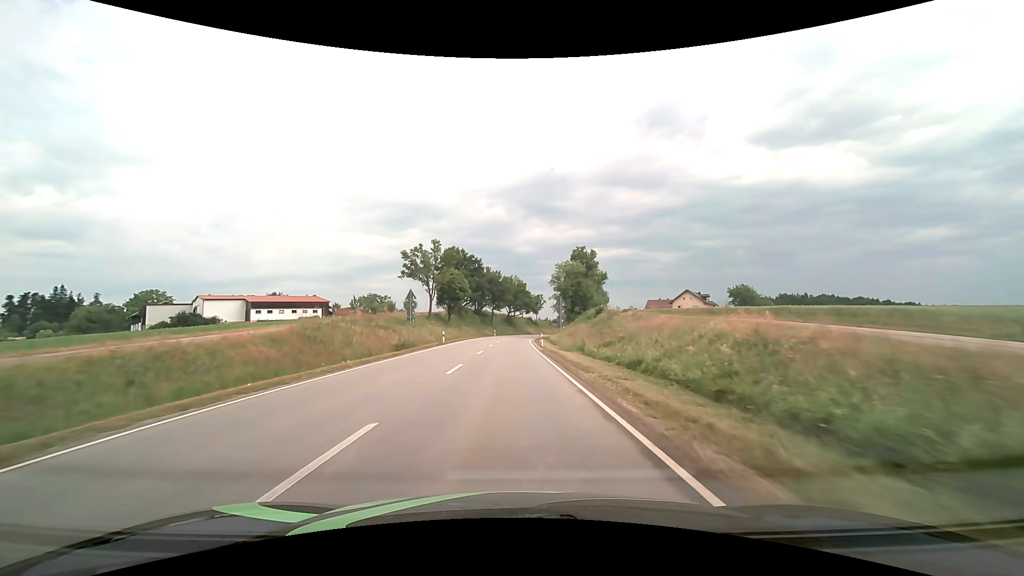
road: secondary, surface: asphalt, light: Day
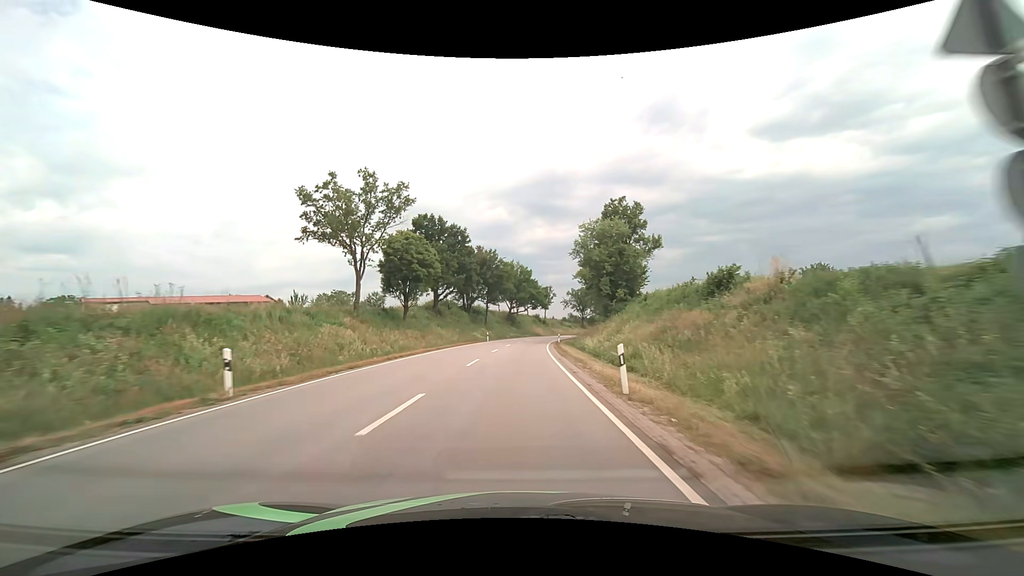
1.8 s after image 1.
(-0.1, +32.9) m; 0°
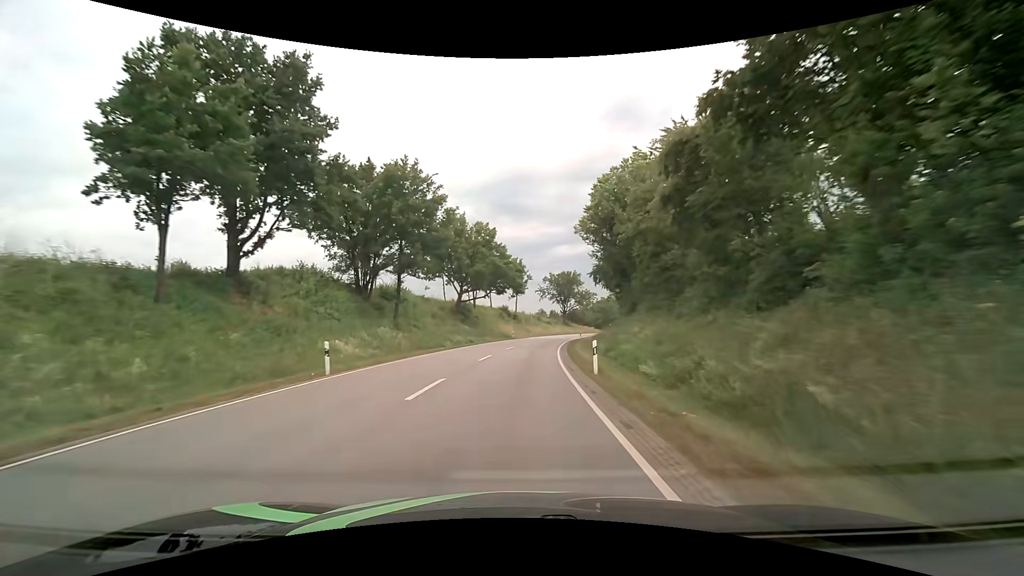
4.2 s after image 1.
(+1.1, +44.8) m; +4°
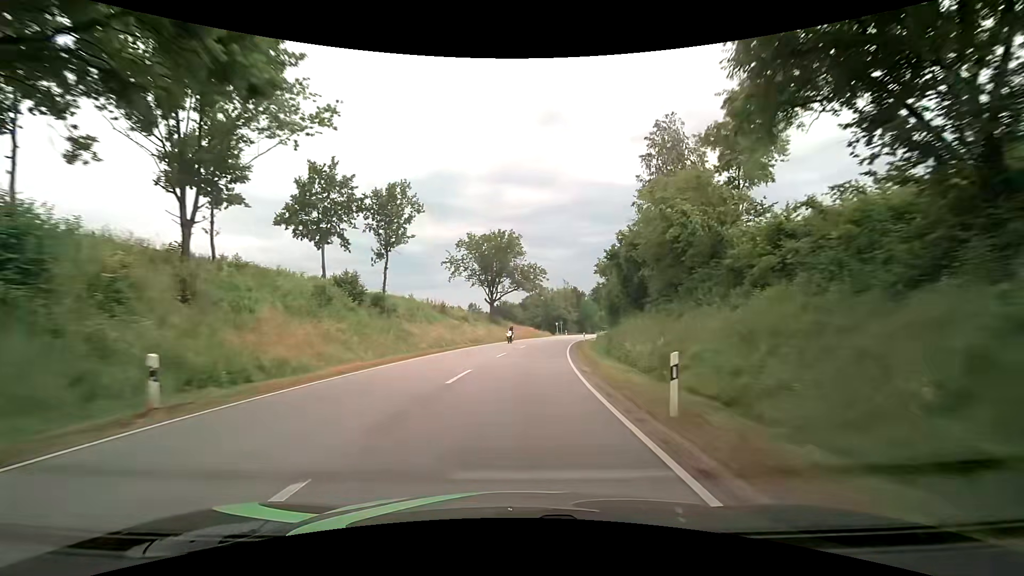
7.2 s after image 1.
(+3.7, +56.9) m; +9°
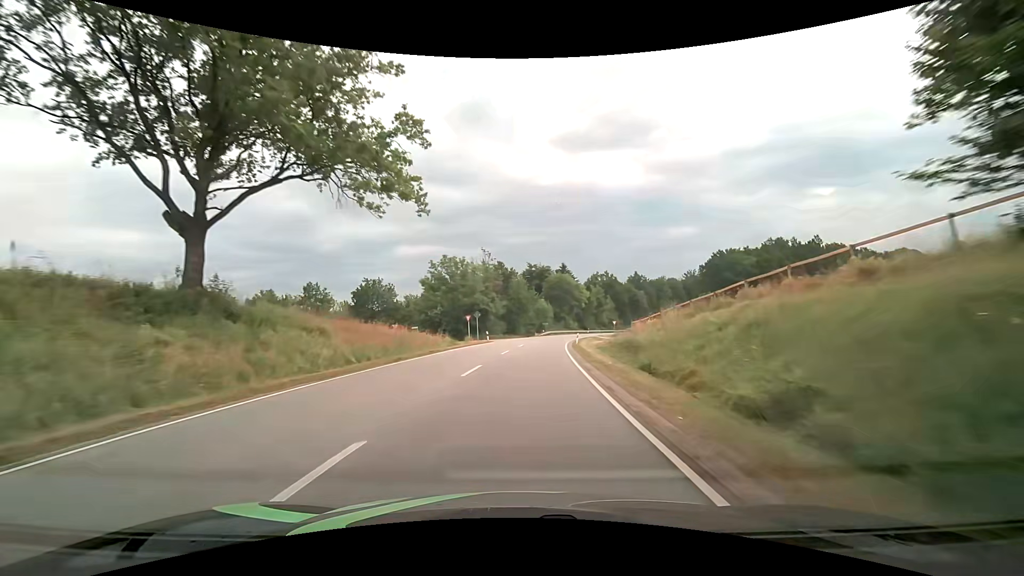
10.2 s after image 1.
(+5.2, +57.9) m; +10°
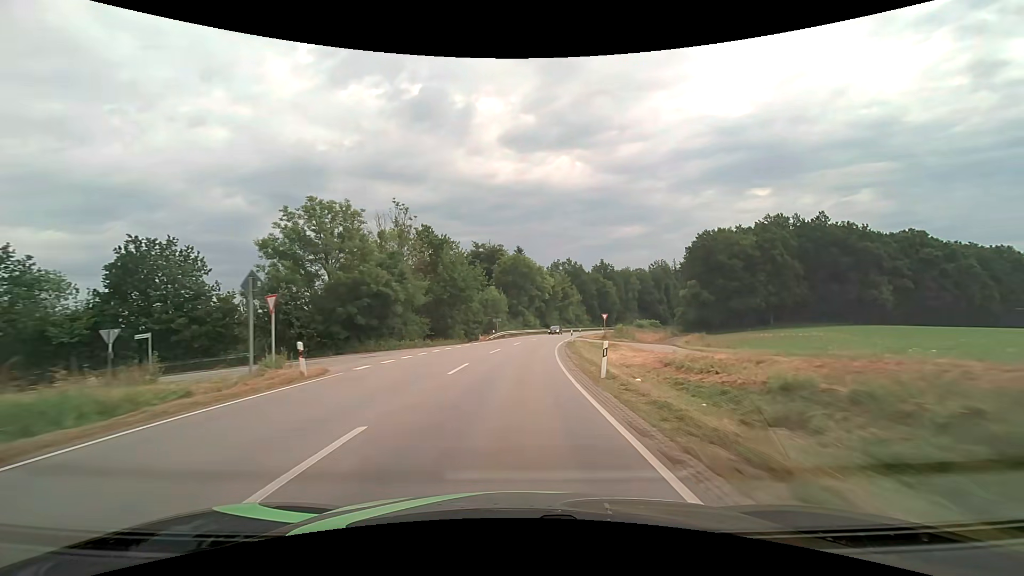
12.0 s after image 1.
(+1.7, +34.7) m; +5°
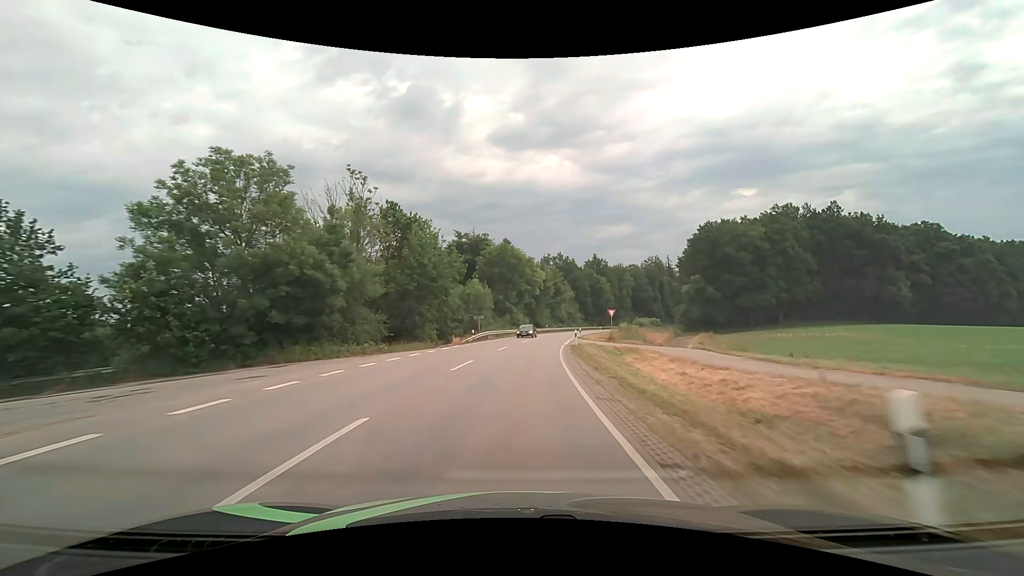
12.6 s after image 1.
(+0.2, +11.5) m; +1°
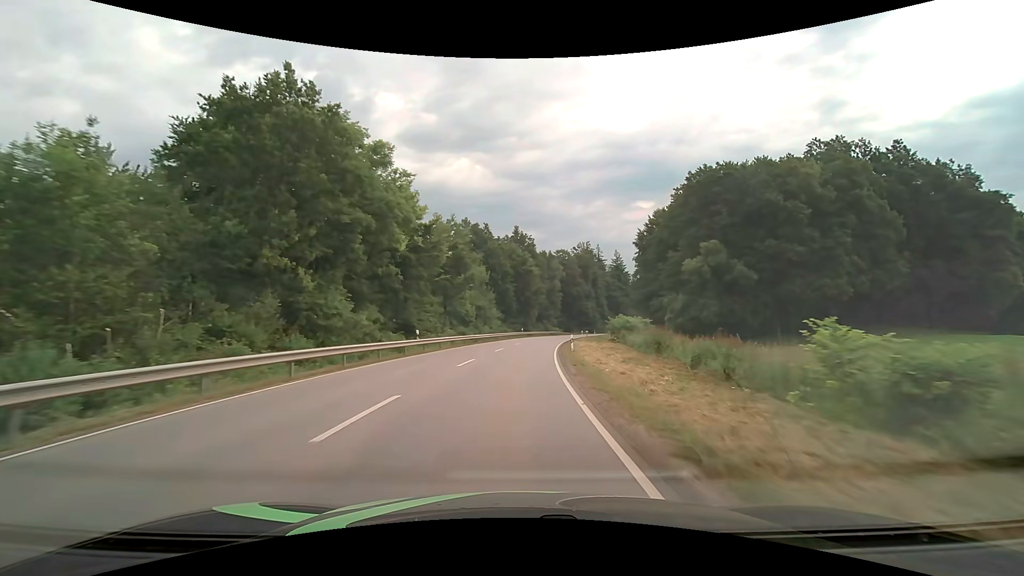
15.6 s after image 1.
(+5.2, +56.4) m; +11°
(0, +10) (+1, +20) (+1, +30) (+2, +40) (+3, +50) (+4, +60) (+6, +70) (+8, +79) (+11, +89) (+13, +99) m
